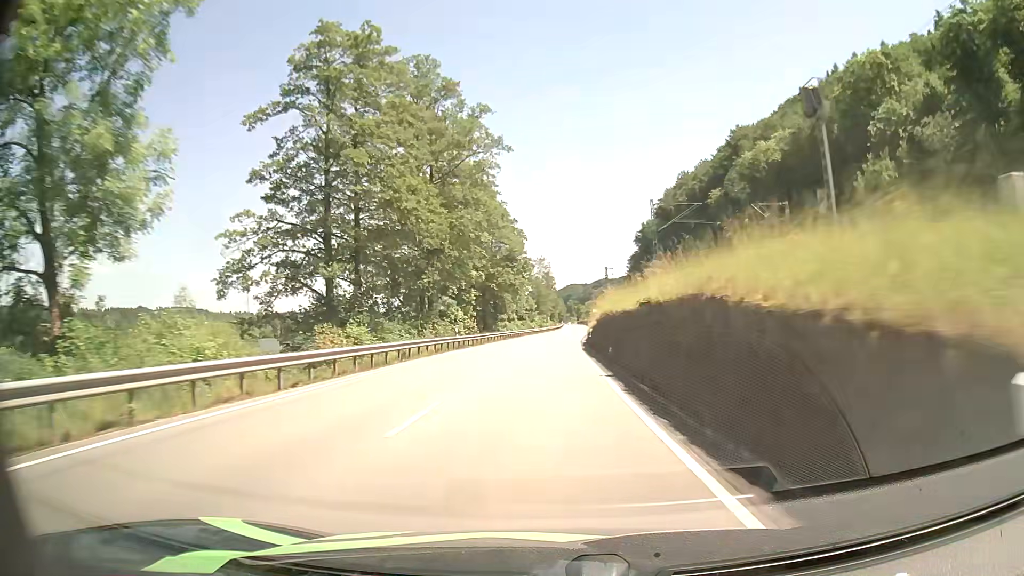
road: primary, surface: asphalt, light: Day
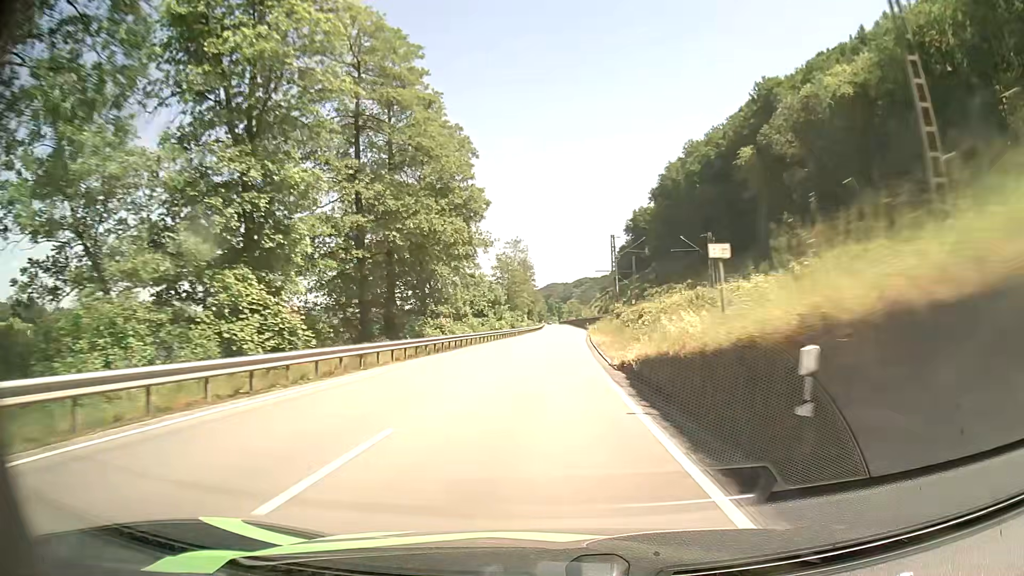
(+0.7, +39.2) m; +2°
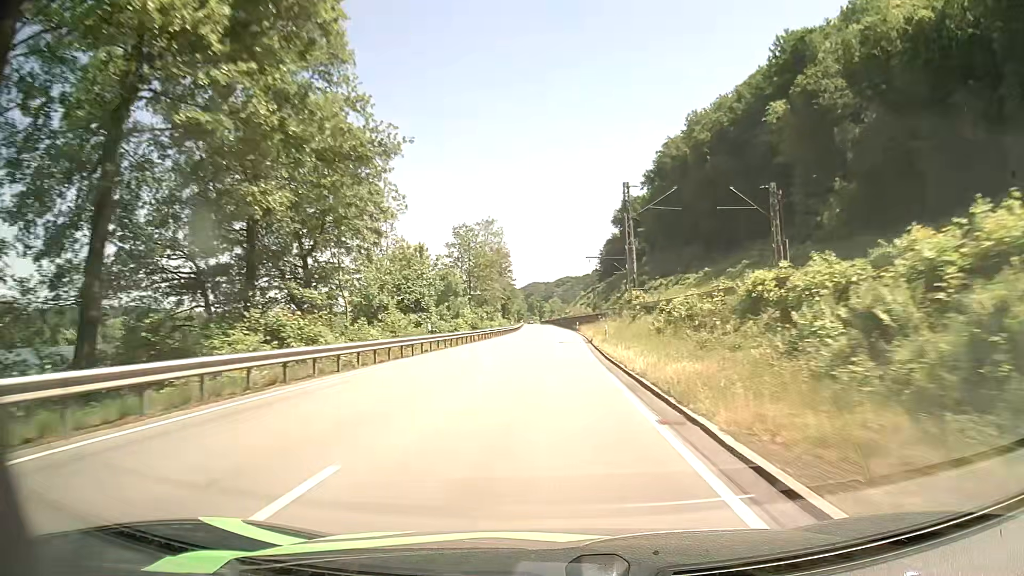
(+0.3, +26.3) m; +1°
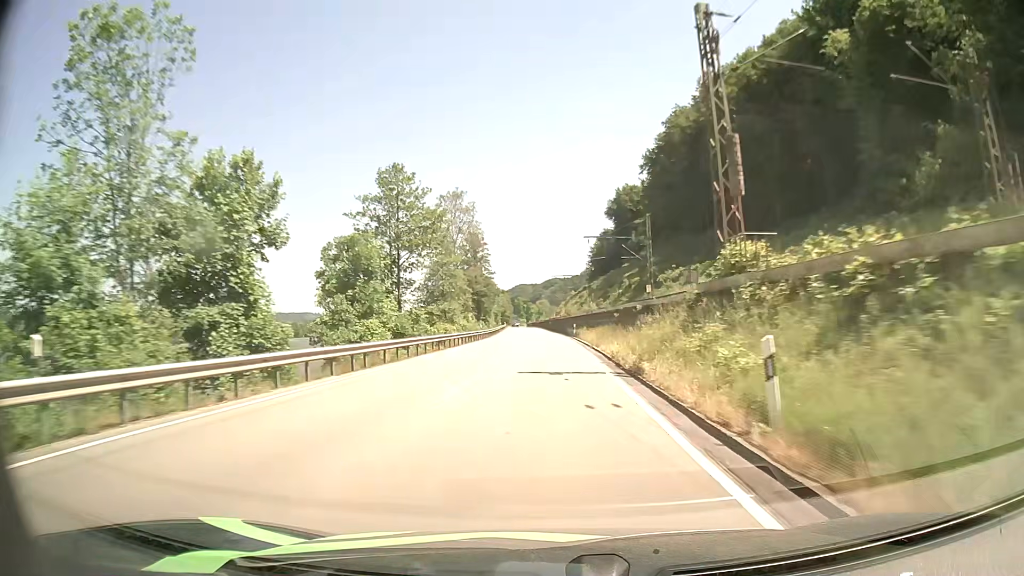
(+0.4, +26.6) m; +1°
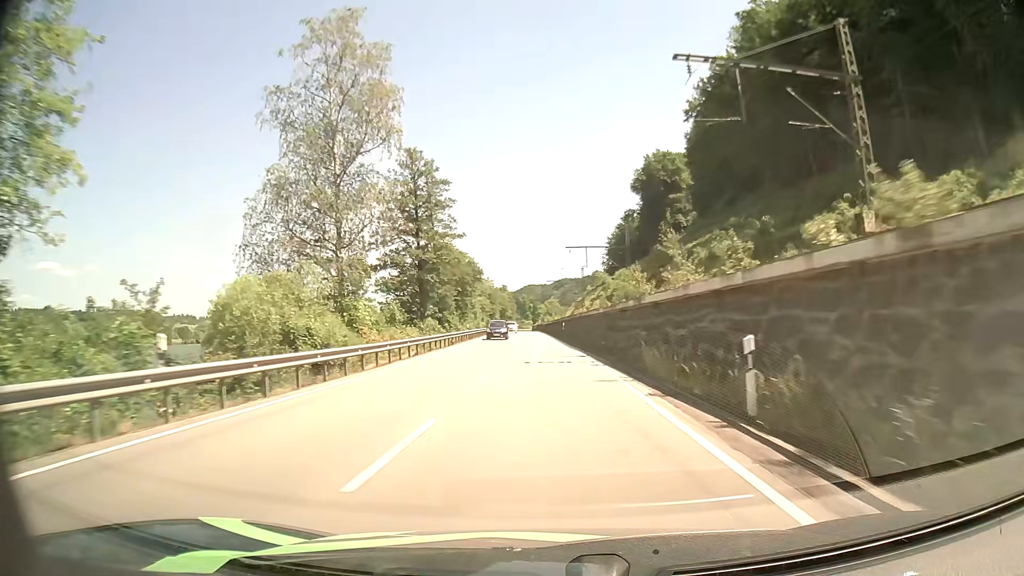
(-0.3, +53.5) m; -1°
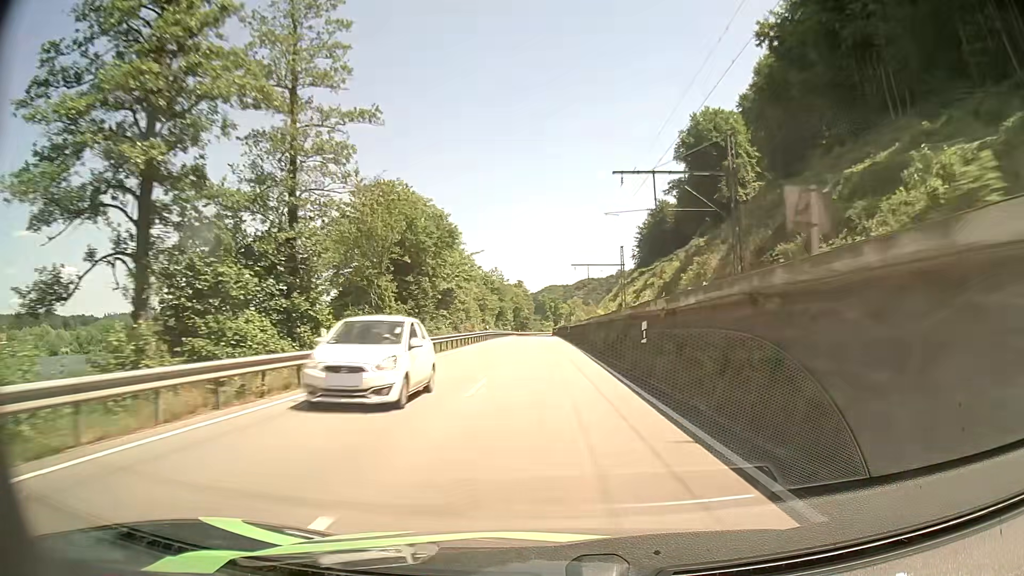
(-0.7, +40.9) m; -2°
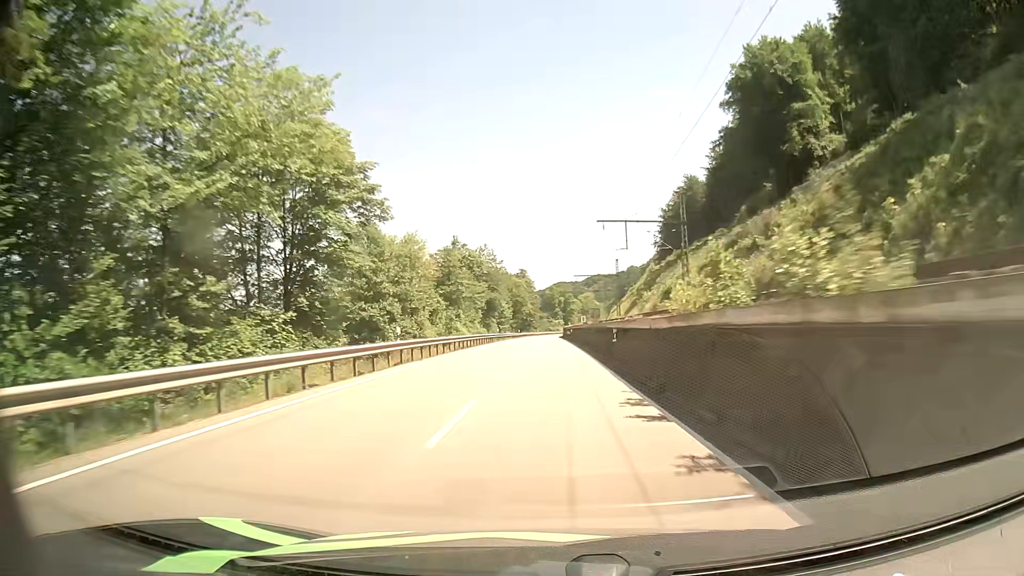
(-0.2, +40.8) m; -1°
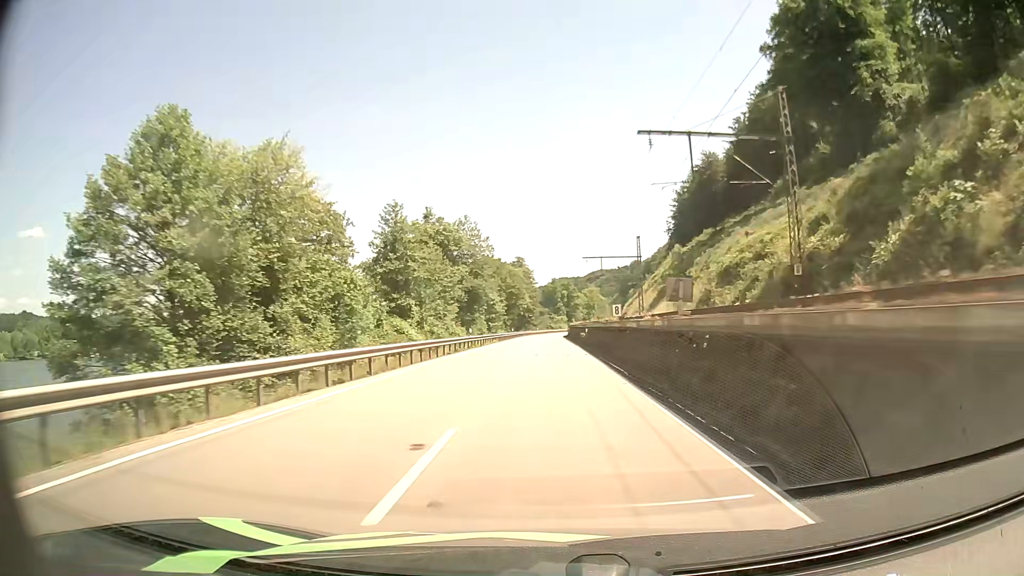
(-0.1, +26.6) m; 0°
(0, +10) (0, +20) (0, +30) (0, +40) (0, +50) (0, +60) (0, +70) (0, +80) (0, +90) (+1, +100) m
